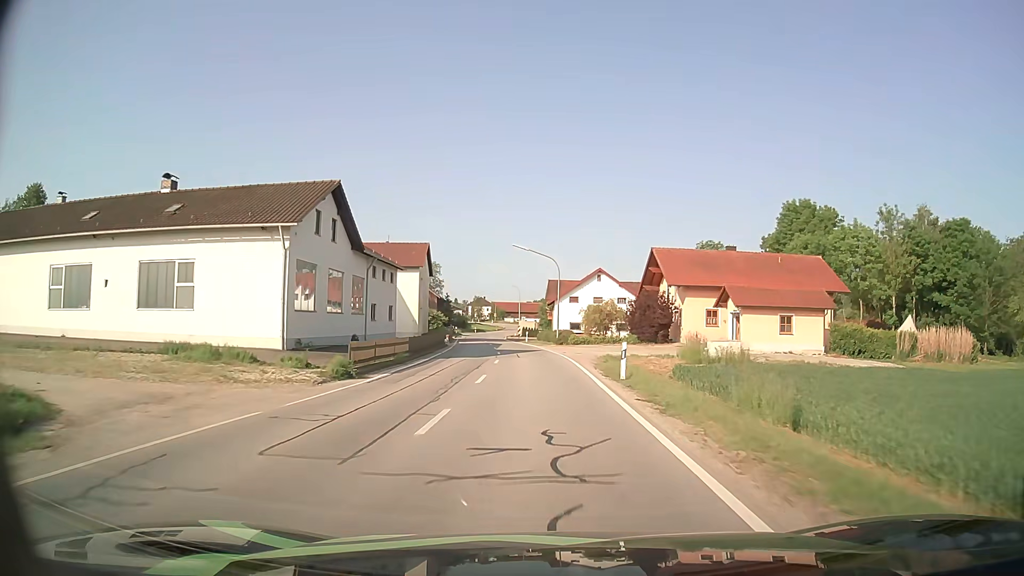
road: secondary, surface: asphalt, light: Day
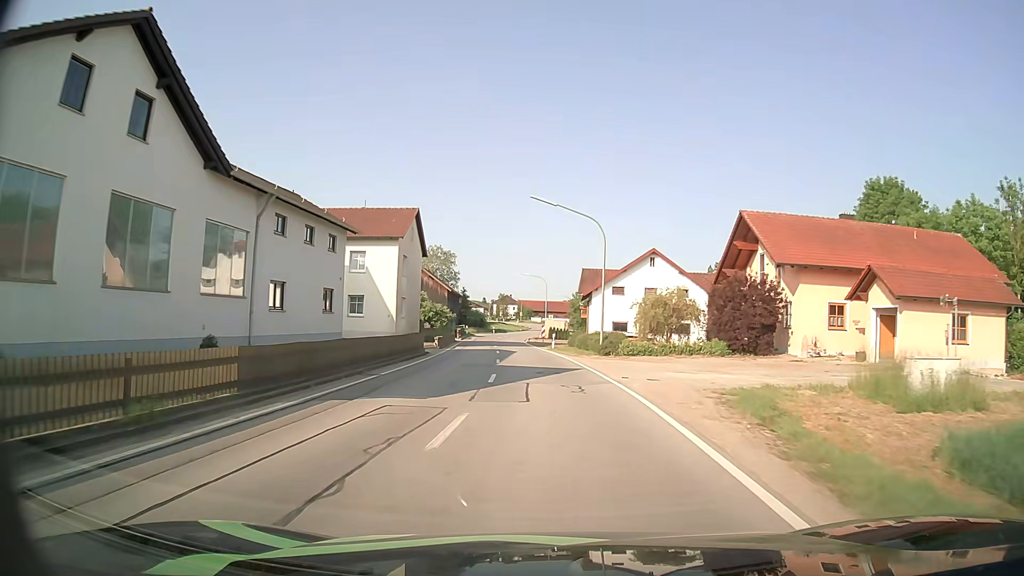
(-0.3, +18.7) m; -3°
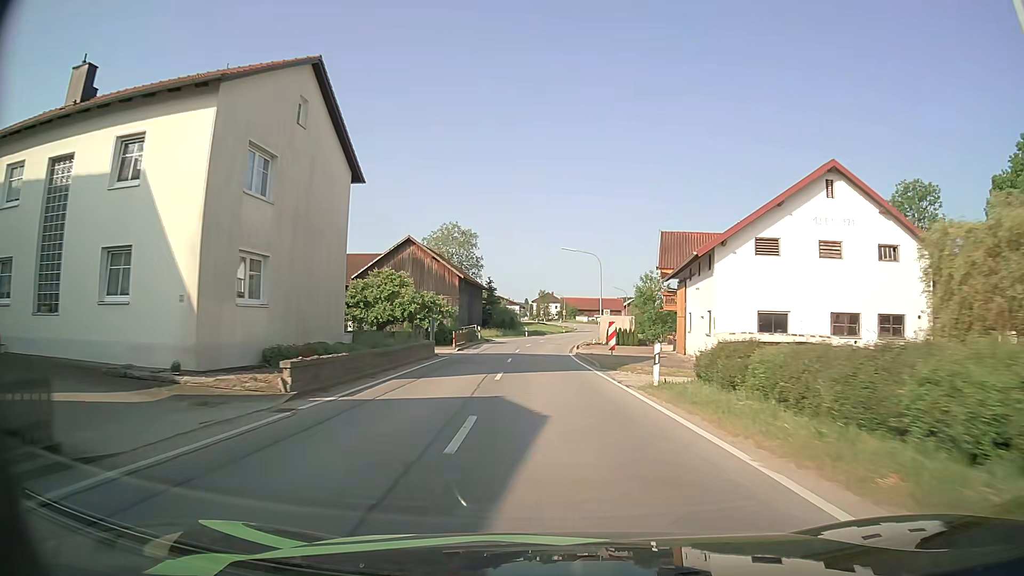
(-0.8, +28.0) m; -3°
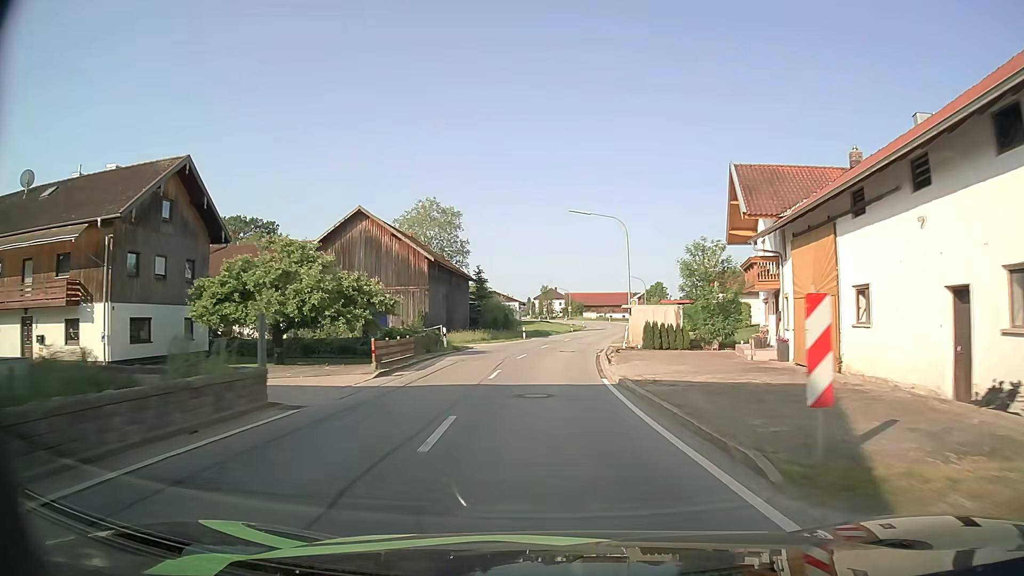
(0.0, +18.2) m; 0°
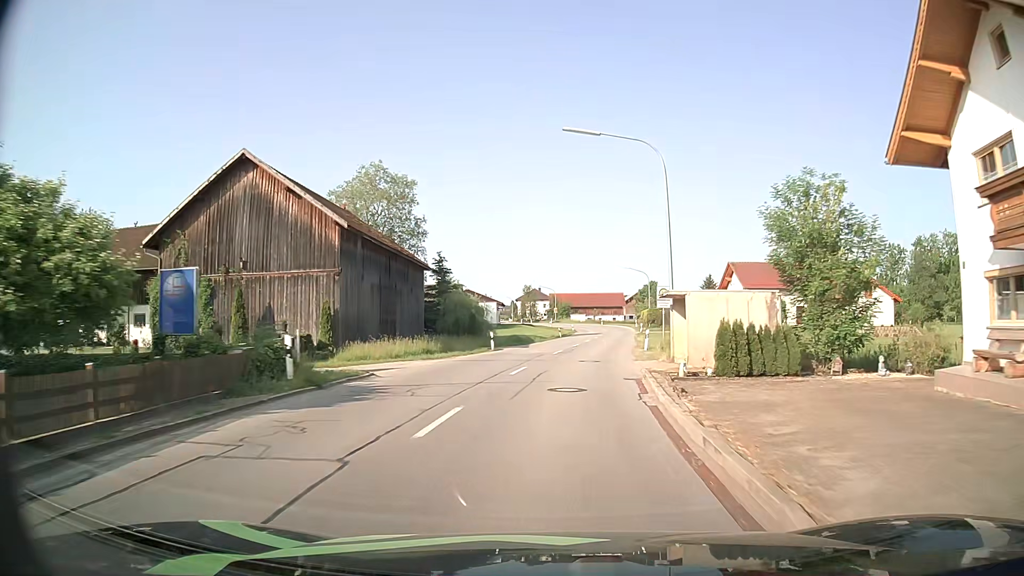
(0.0, +17.7) m; +1°
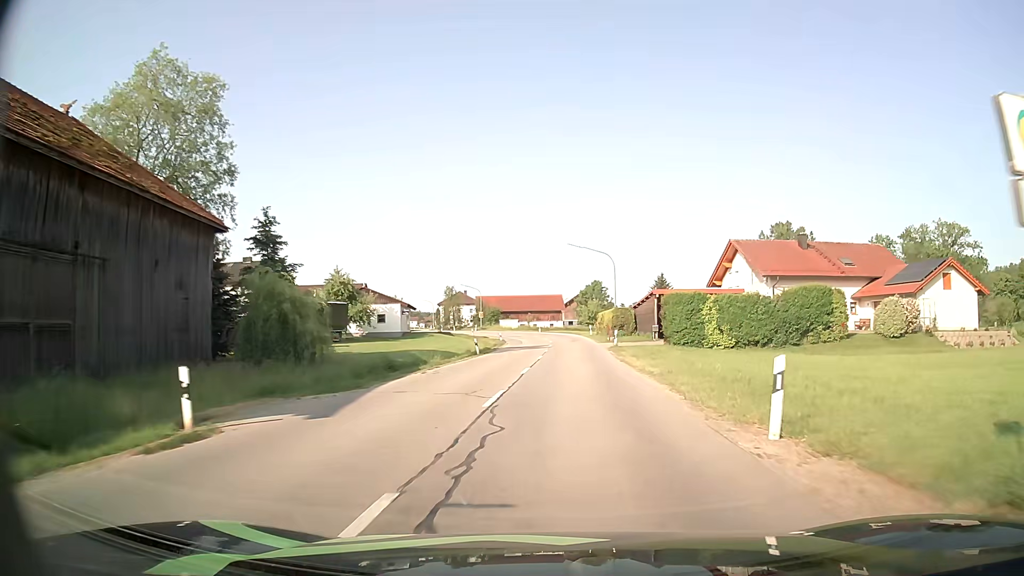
(+1.0, +26.5) m; +5°
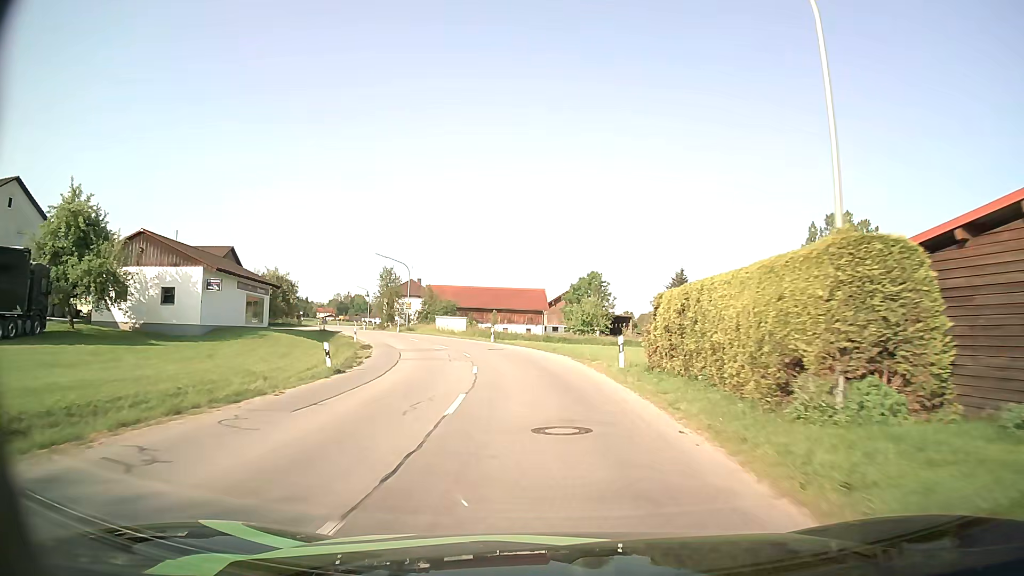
(+1.6, +44.5) m; +2°
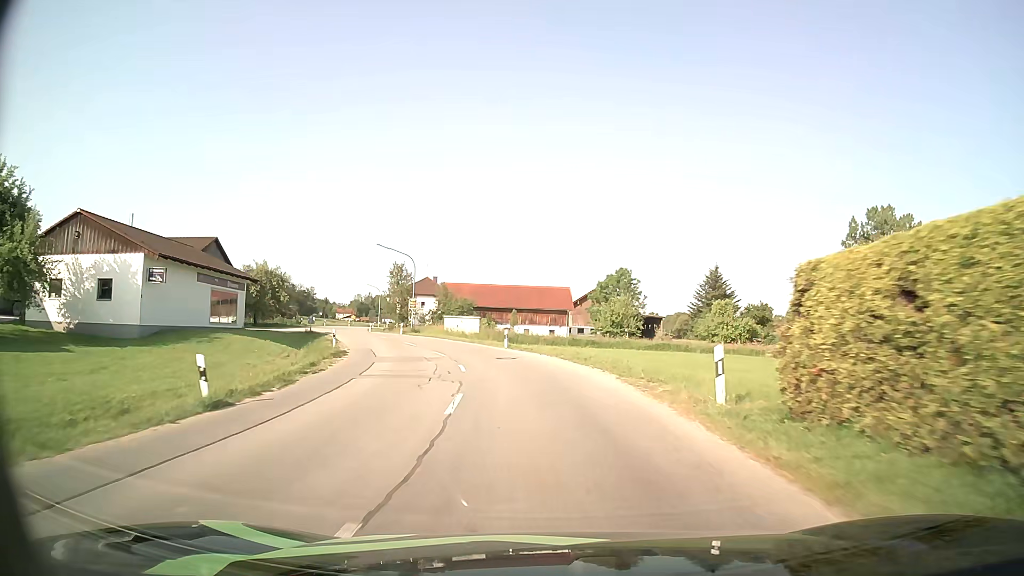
(-0.2, +8.8) m; -2°
(0, +10) (-1, +20) (-3, +30) (-6, +39) (-10, +48) (-14, +58) (-18, +67) (-22, +76) (-25, +86) (-28, +95) m
